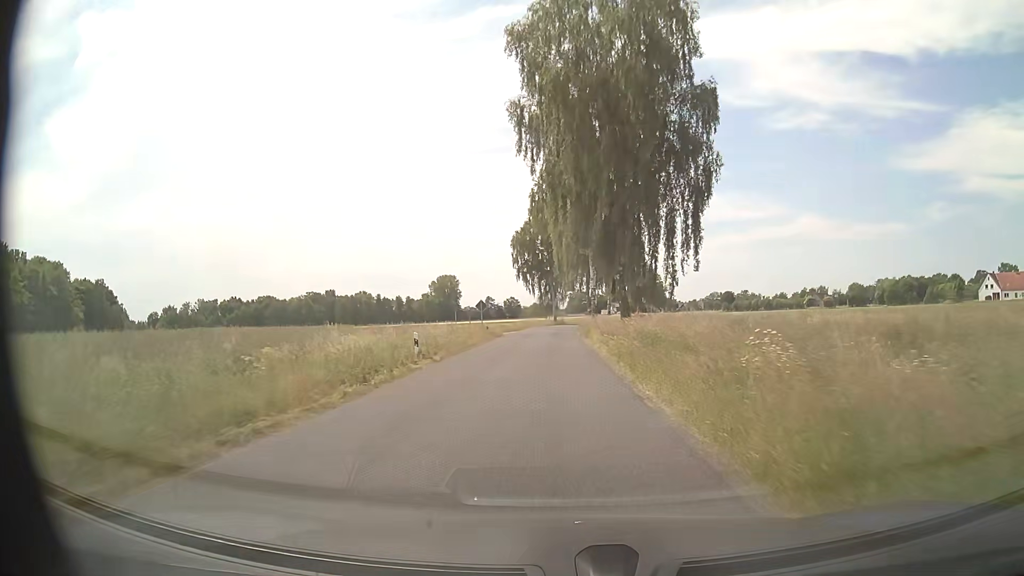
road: secondary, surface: asphalt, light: Day
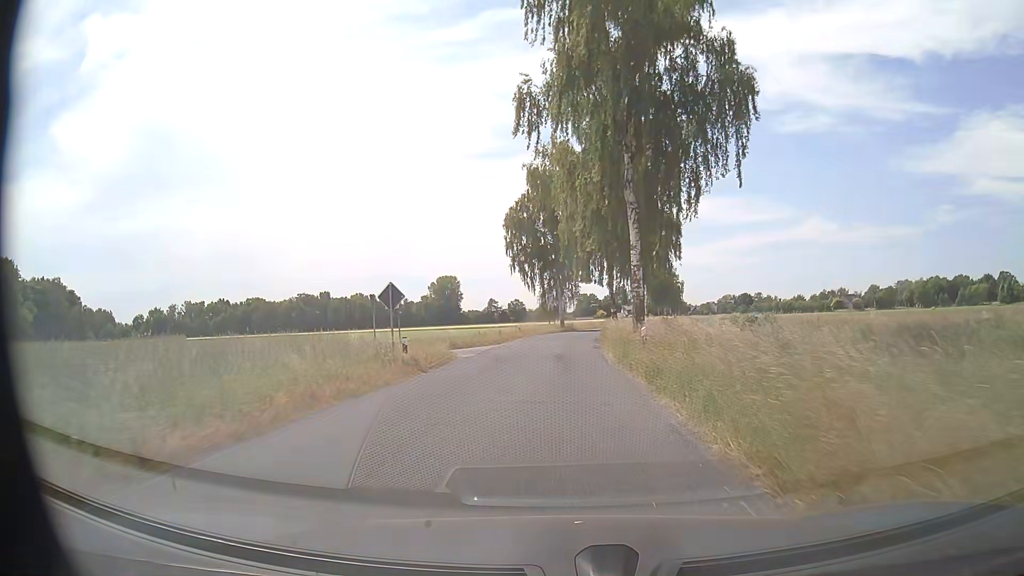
(-0.1, +25.1) m; -1°
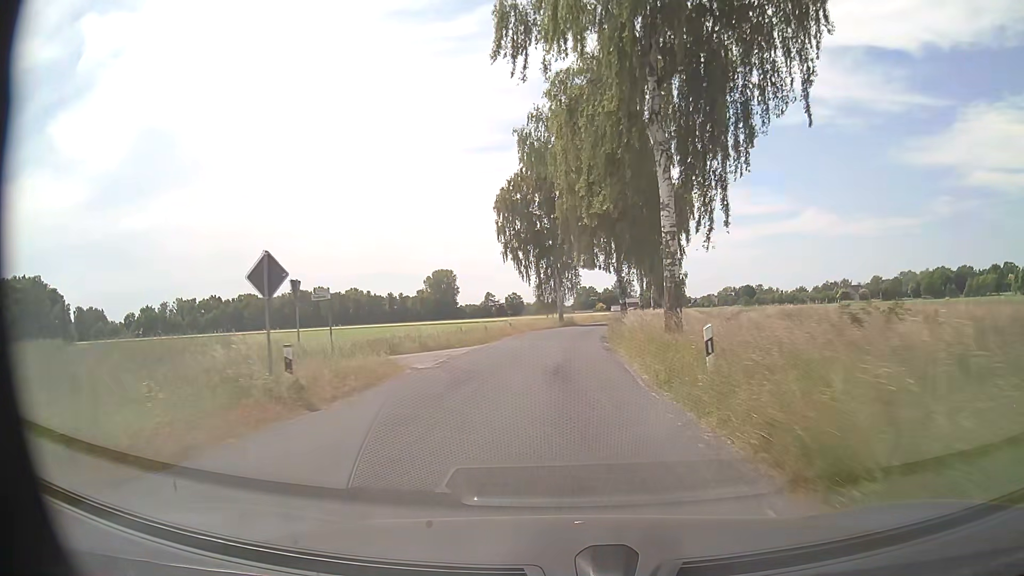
(+0.1, +8.4) m; +1°
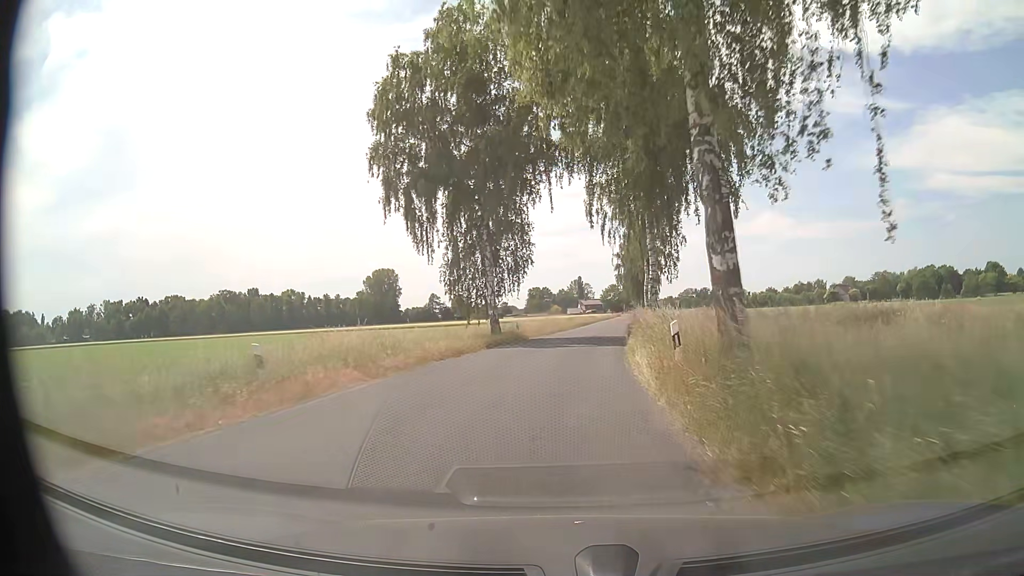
(+0.8, +33.4) m; +3°
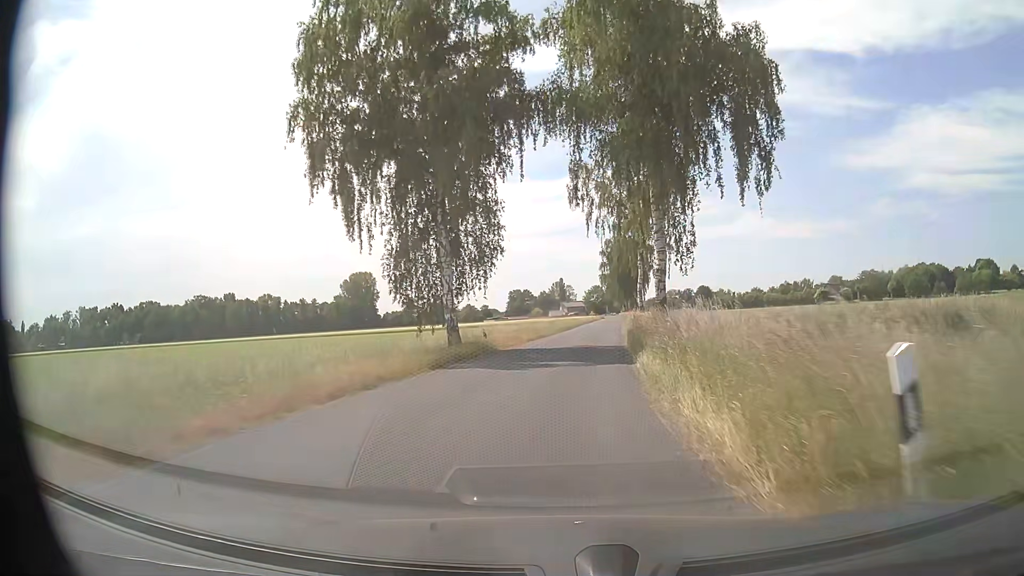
(+0.2, +8.3) m; +2°
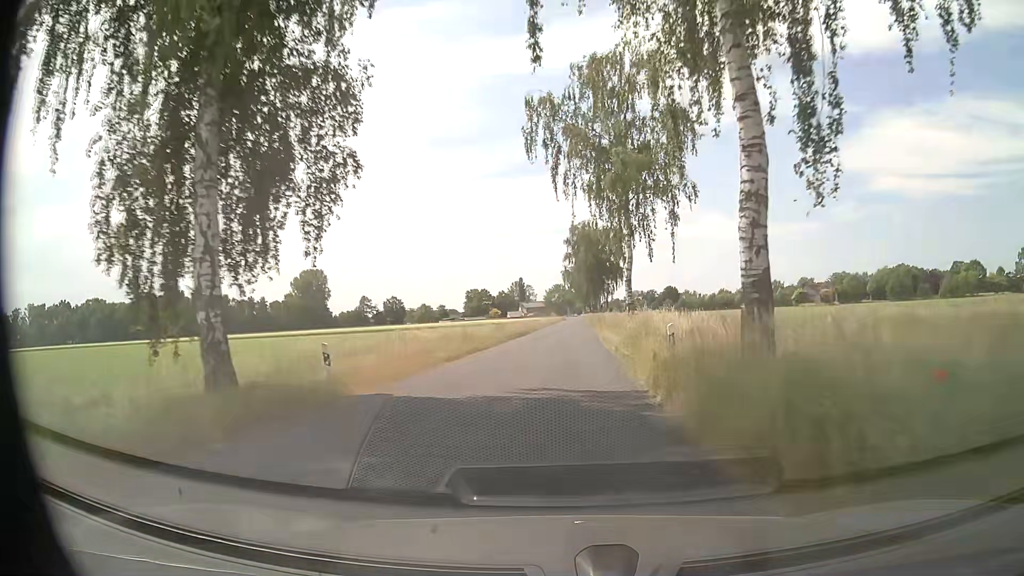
(+0.5, +16.7) m; +3°
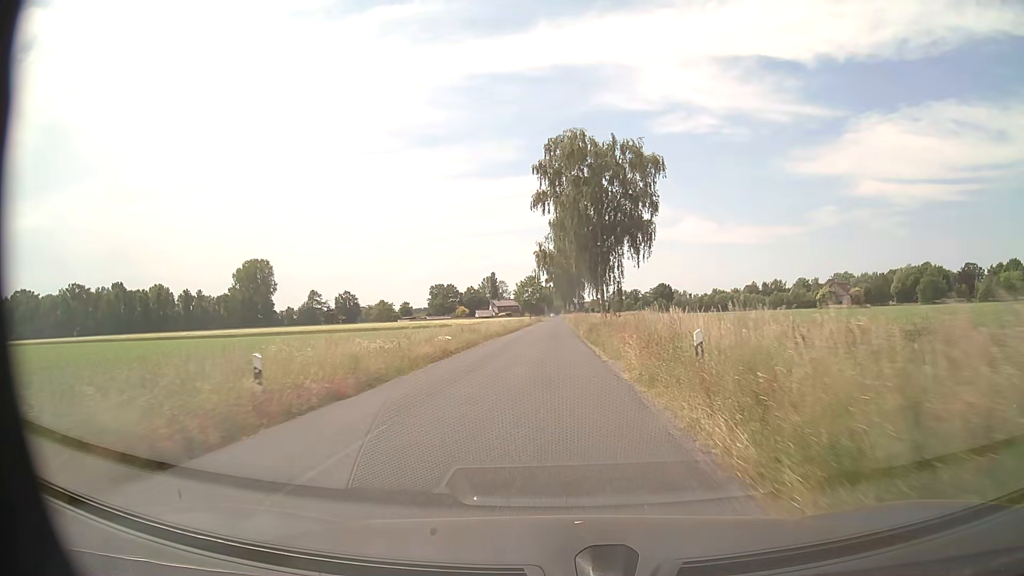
(+0.9, +41.9) m; +2°
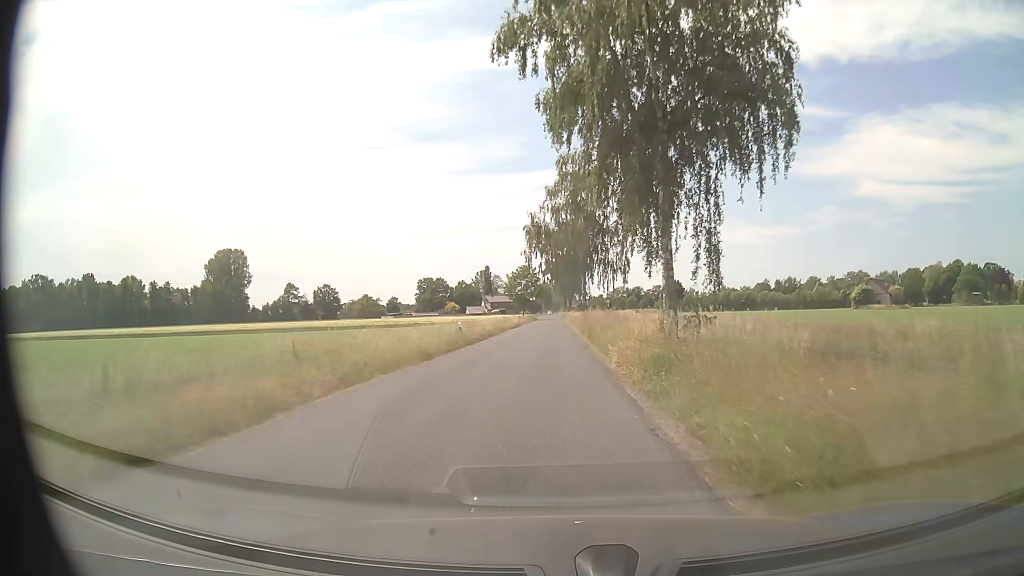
(+0.1, +25.2) m; 0°
(0, +10) (0, +20) (0, +30) (0, +40) (0, +50) (0, +60) (0, +70) (0, +80) (-1, +90) (-1, +100) m
